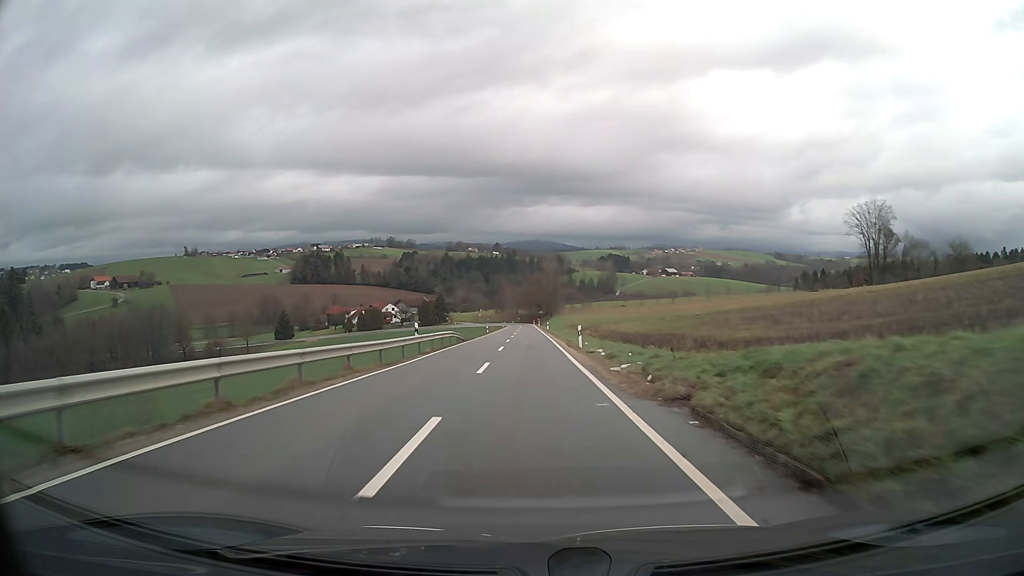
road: tertiary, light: Day
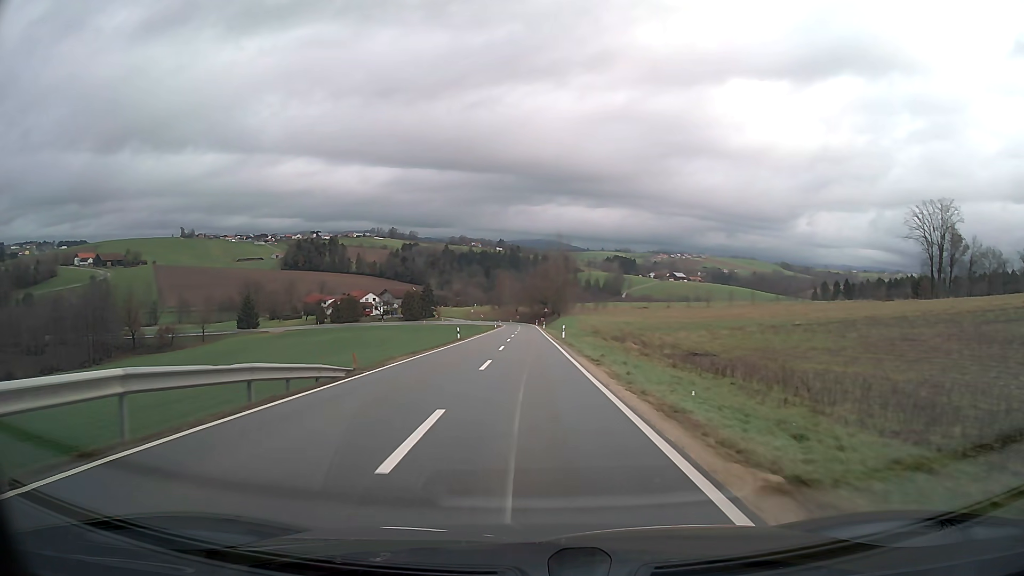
(-0.1, +34.8) m; 0°
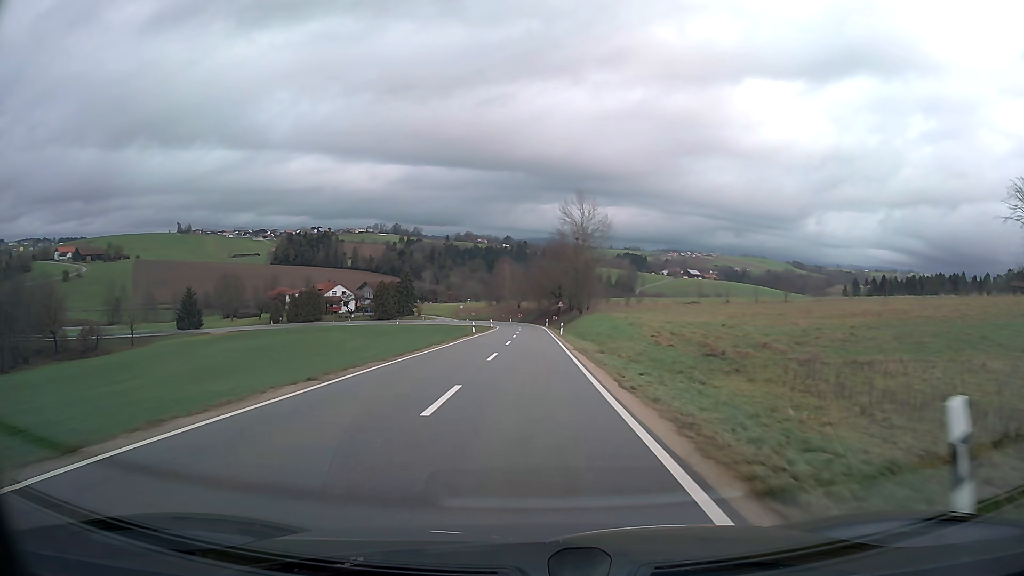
(-0.1, +44.2) m; -1°
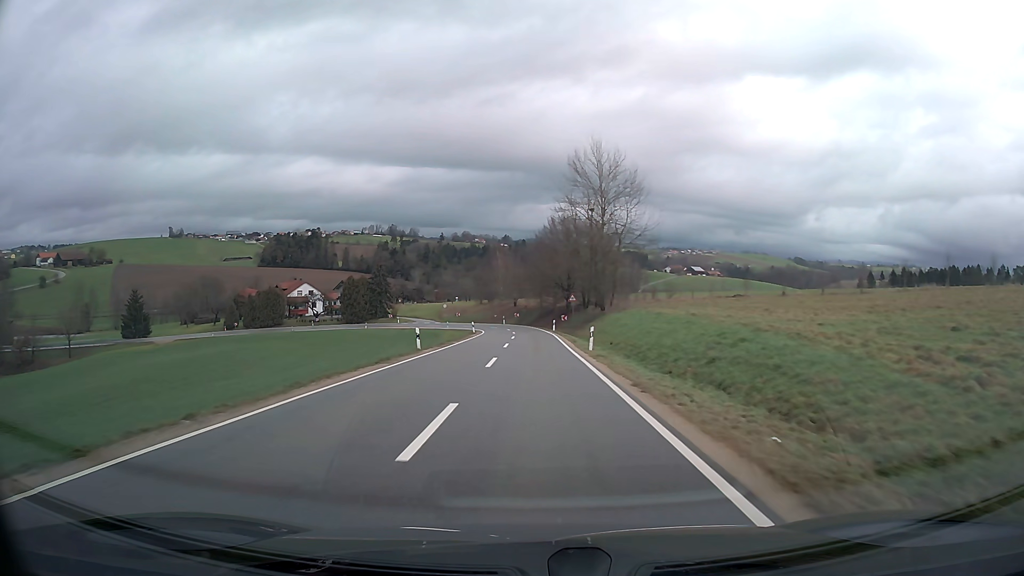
(0.0, +27.0) m; 0°
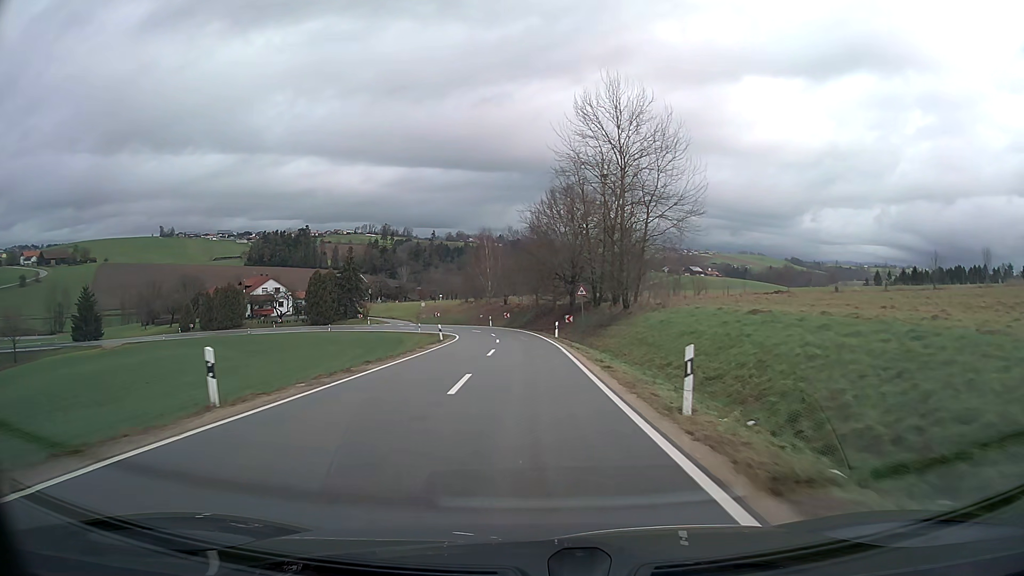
(0.0, +18.1) m; 0°
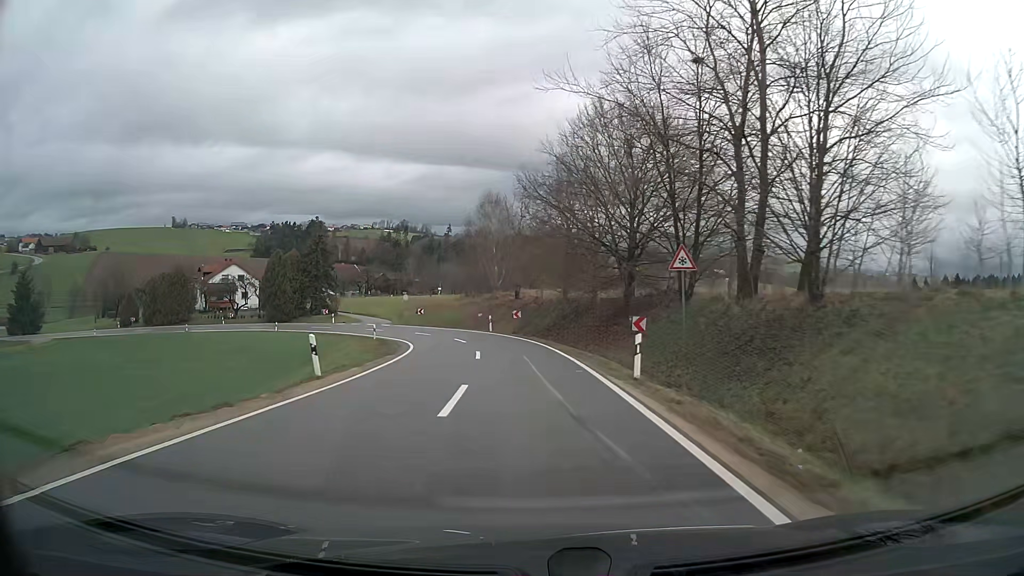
(-0.4, +26.5) m; -2°
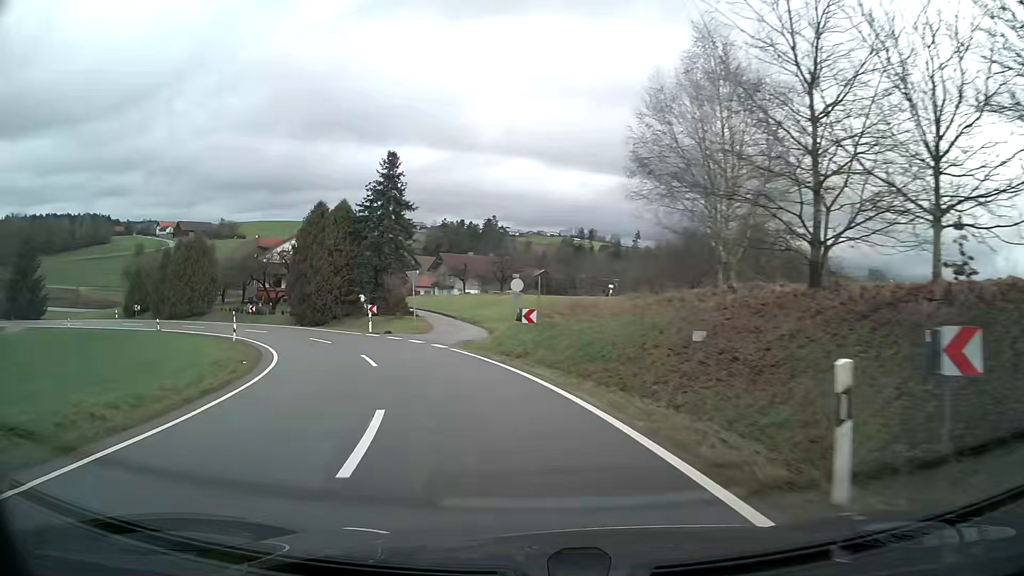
(-4.2, +39.2) m; -18°
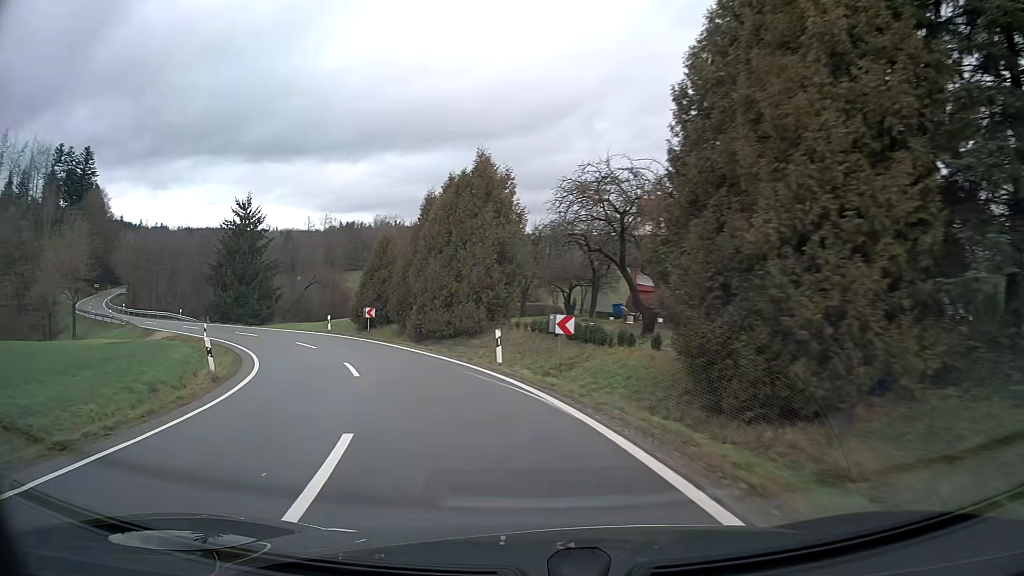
(-12.1, +36.7) m; -37°
